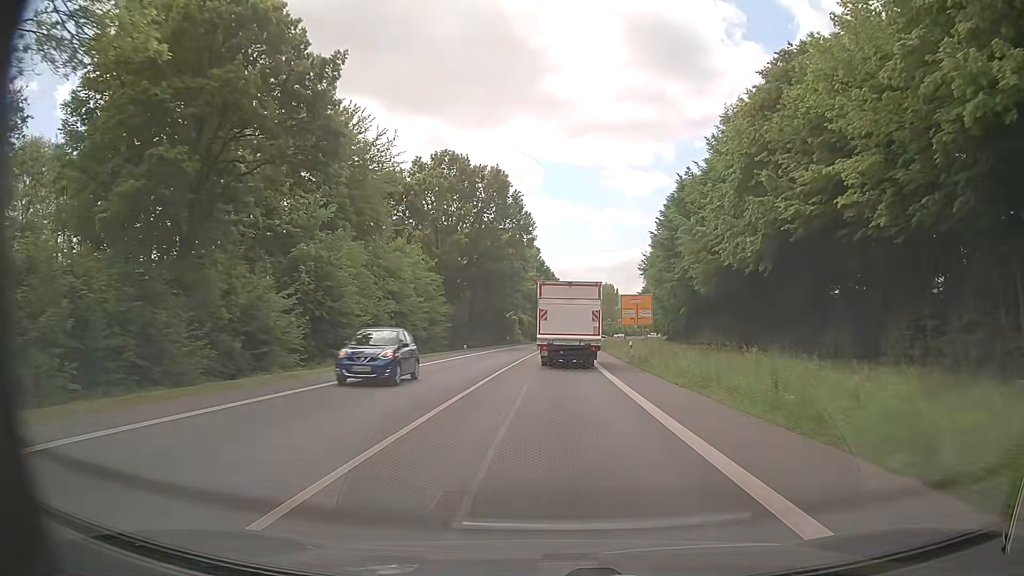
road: primary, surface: asphalt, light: Day
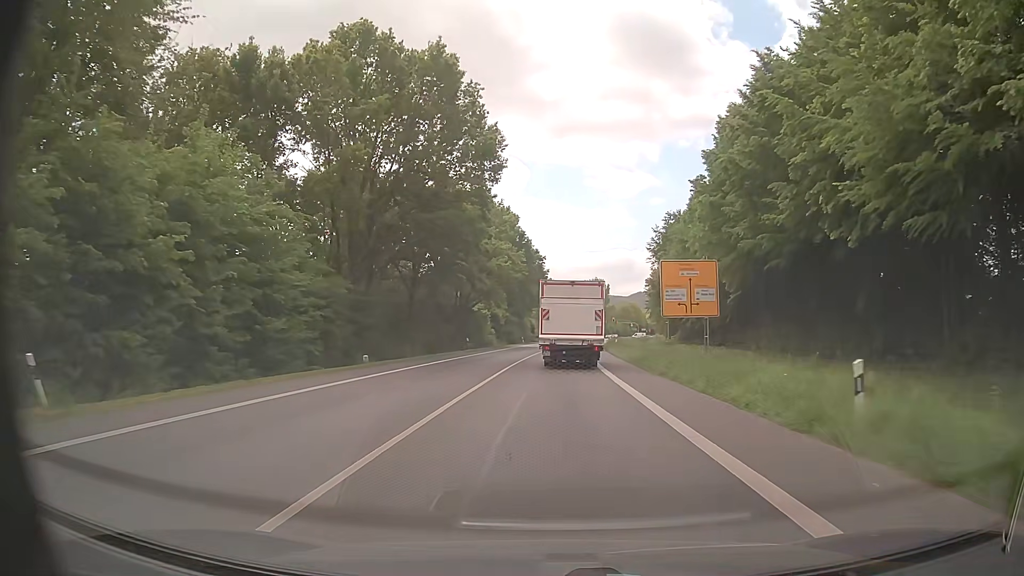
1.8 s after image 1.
(+0.3, +30.8) m; +1°
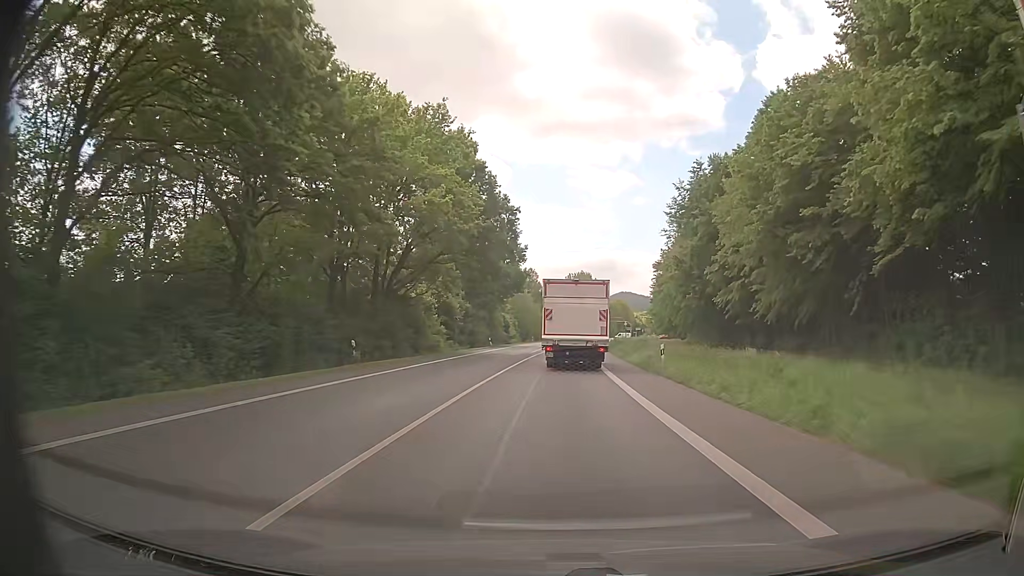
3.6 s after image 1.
(+0.4, +30.8) m; +1°
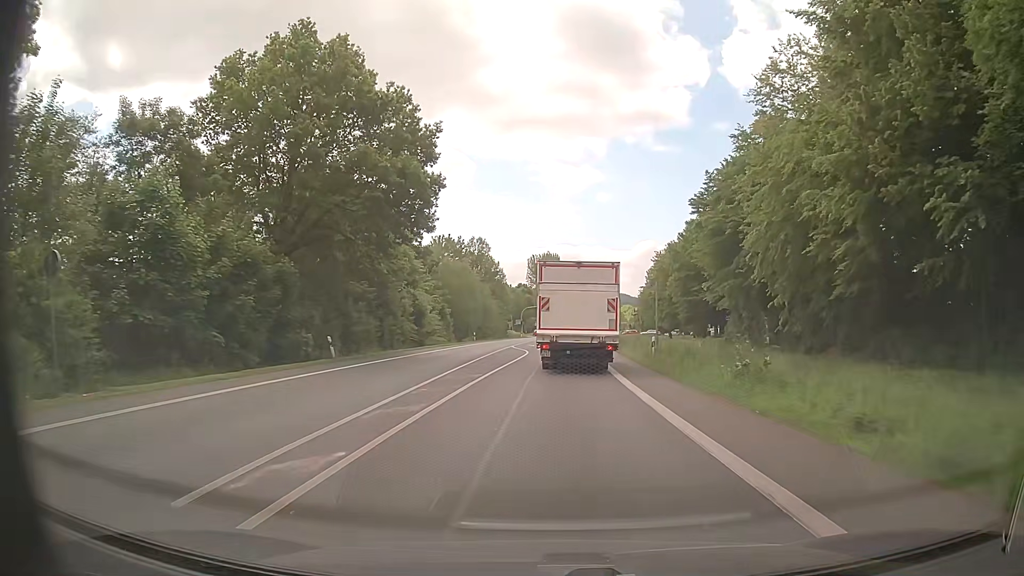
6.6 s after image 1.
(+1.5, +48.4) m; +3°
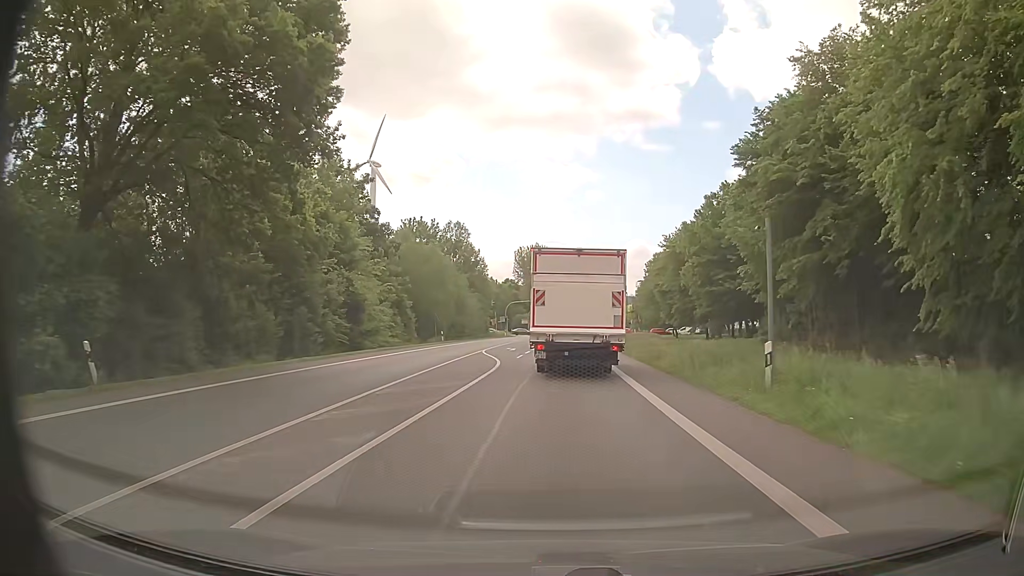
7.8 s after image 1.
(+0.2, +16.4) m; +1°
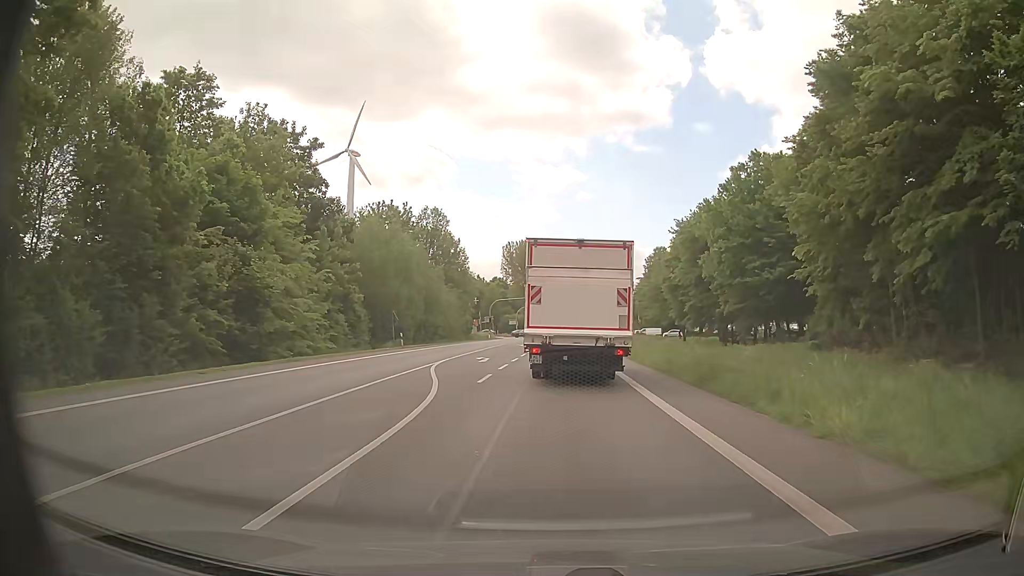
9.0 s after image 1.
(+0.2, +13.9) m; +1°
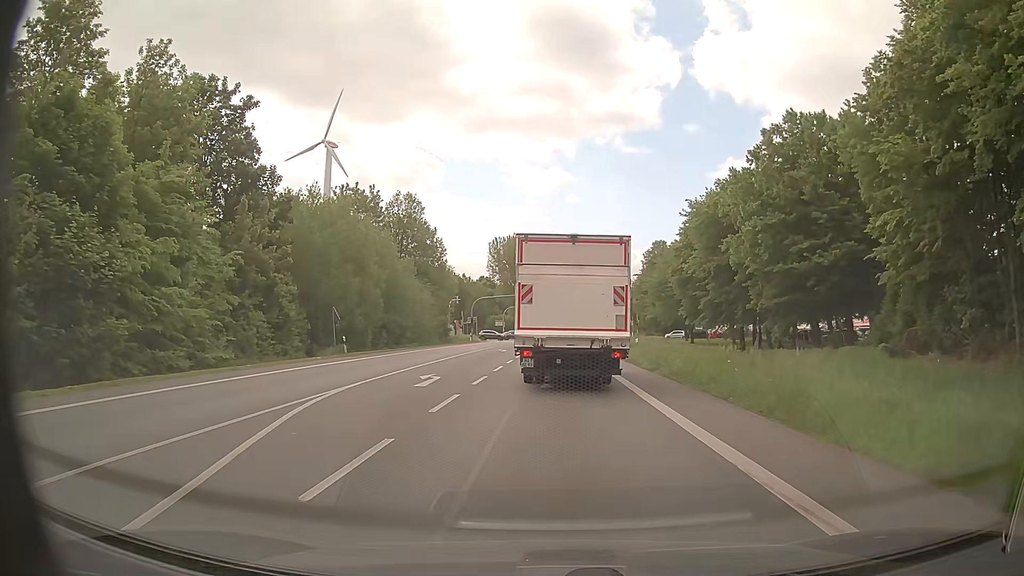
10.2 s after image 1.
(+0.2, +11.8) m; +2°
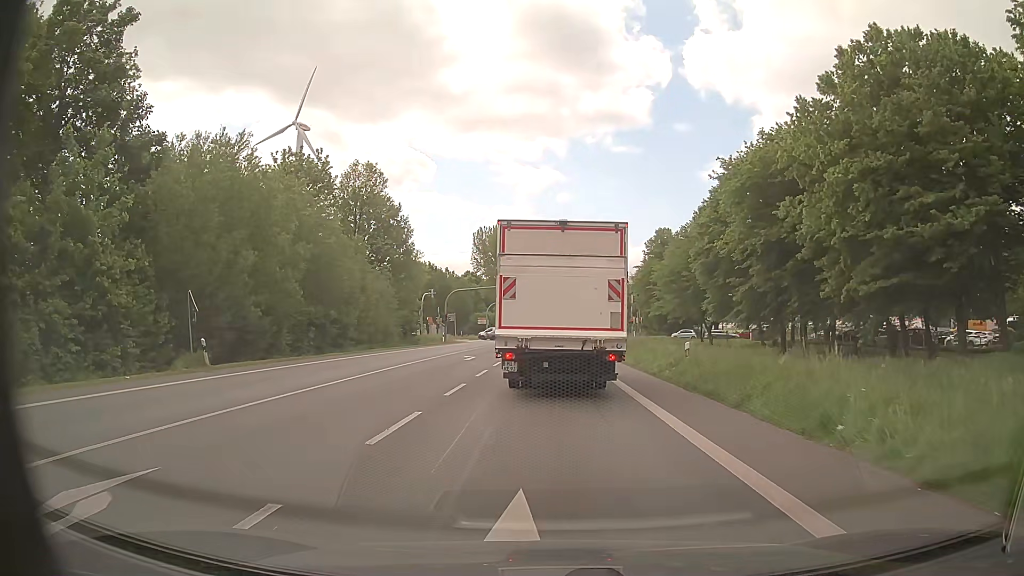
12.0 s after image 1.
(+0.1, +15.2) m; +1°
(0, +10) (0, +20) (0, +30) (0, +40) (0, +50) (0, +60) (0, +70) (+1, +80) (+1, +90) (+2, +100) m
